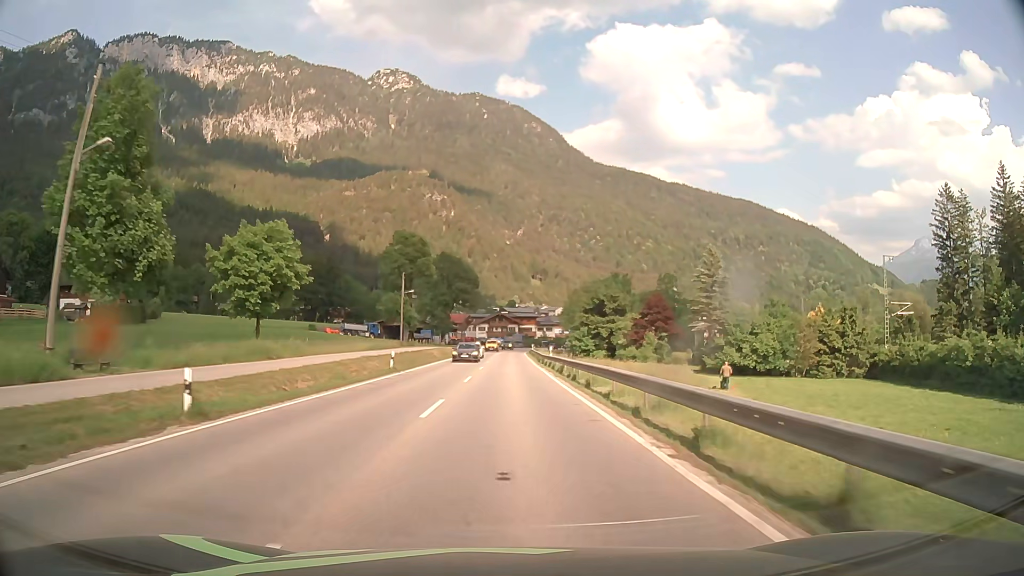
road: primary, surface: asphalt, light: Day
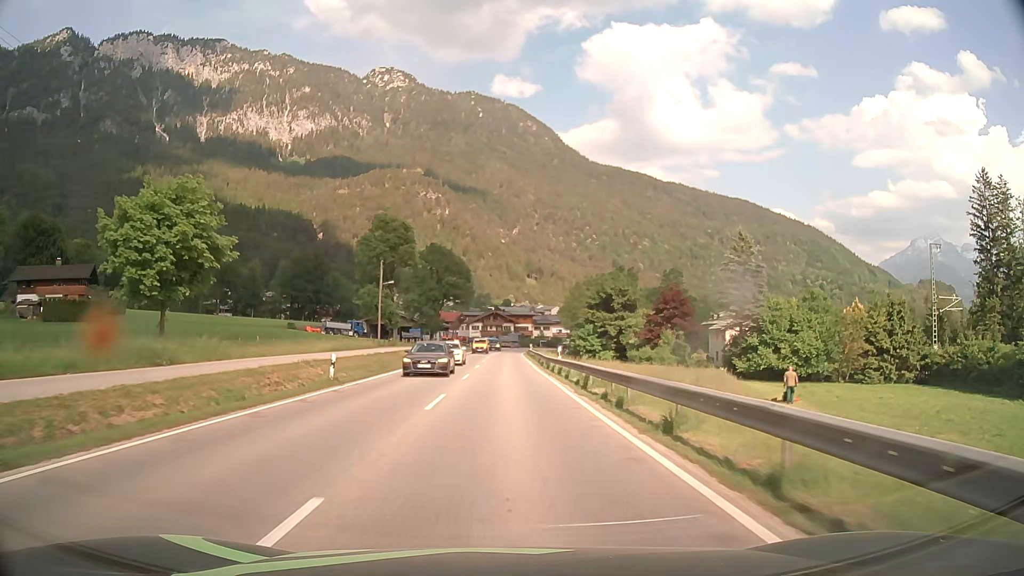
(+0.1, +10.8) m; +1°
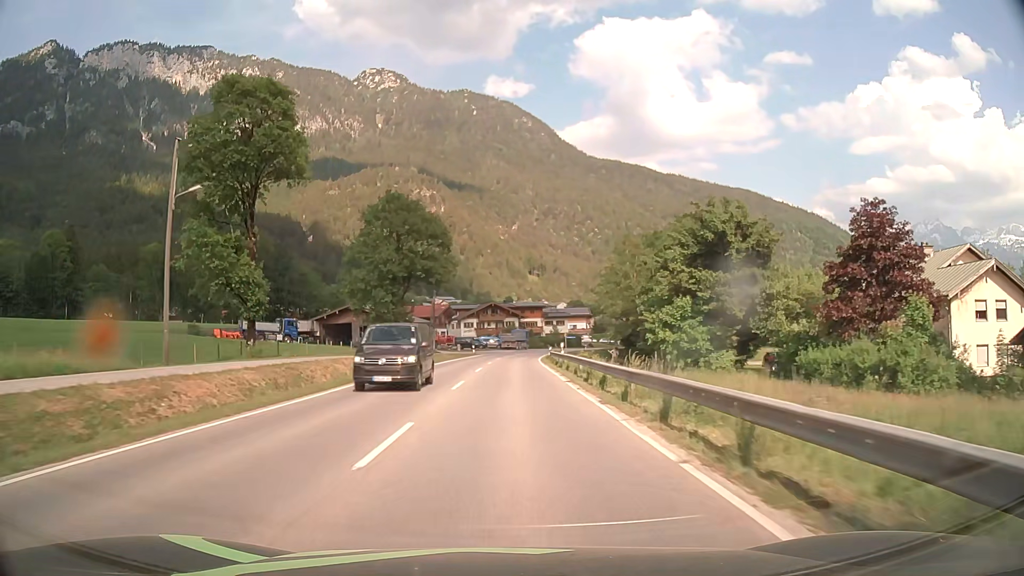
(+0.1, +43.0) m; 0°
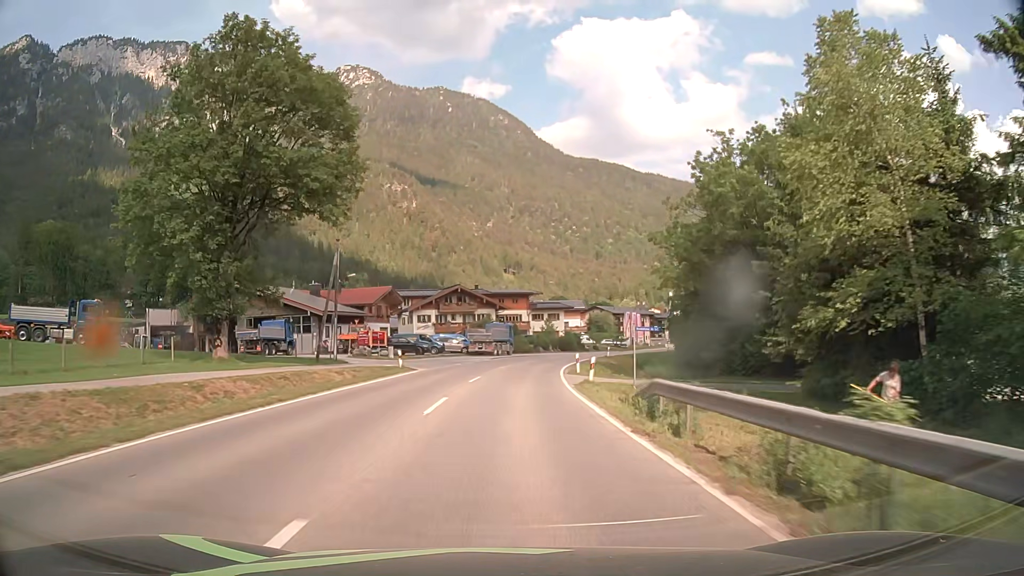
(+0.1, +42.9) m; +2°
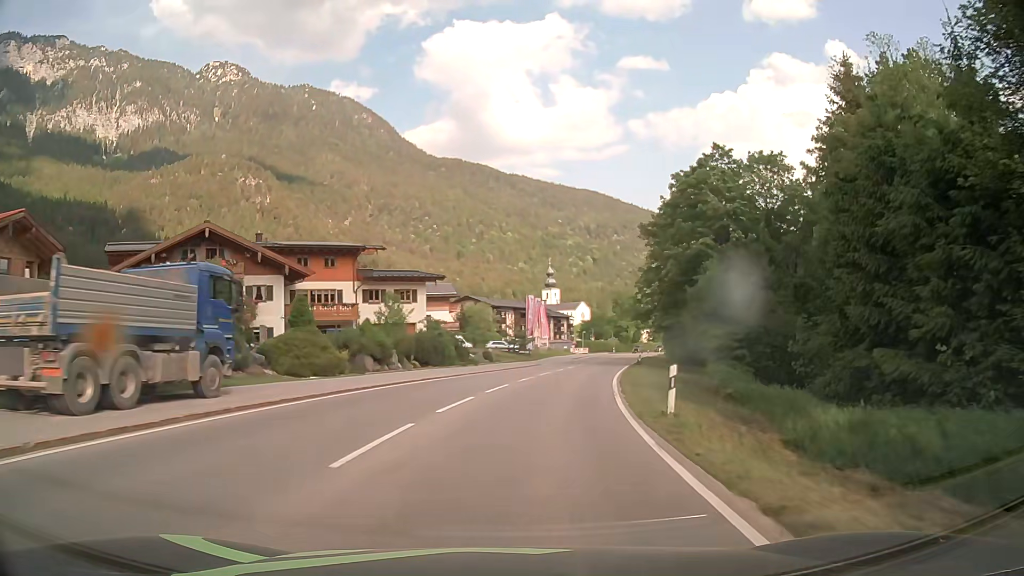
(+3.7, +53.5) m; +11°
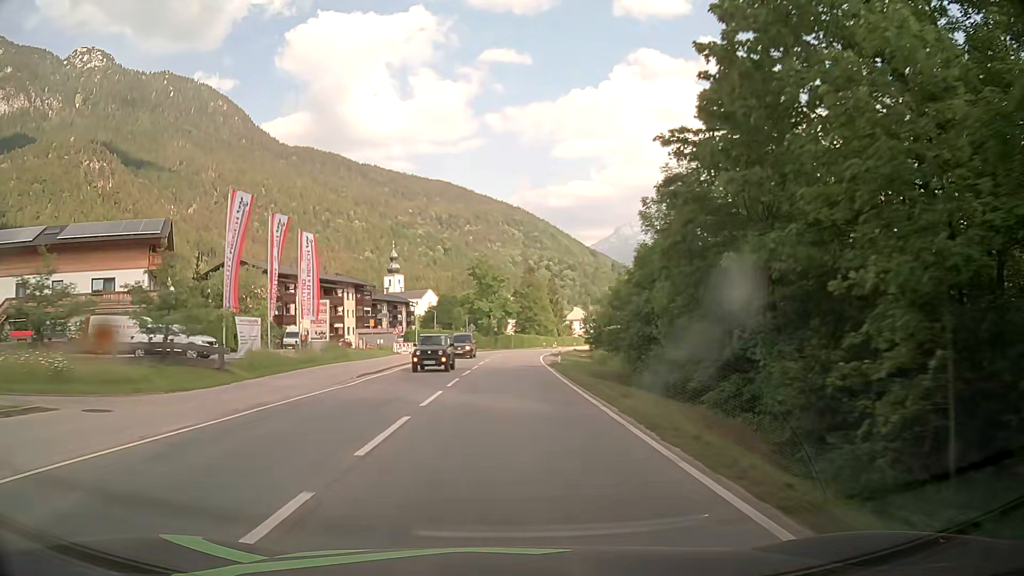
(+7.9, +53.1) m; +13°
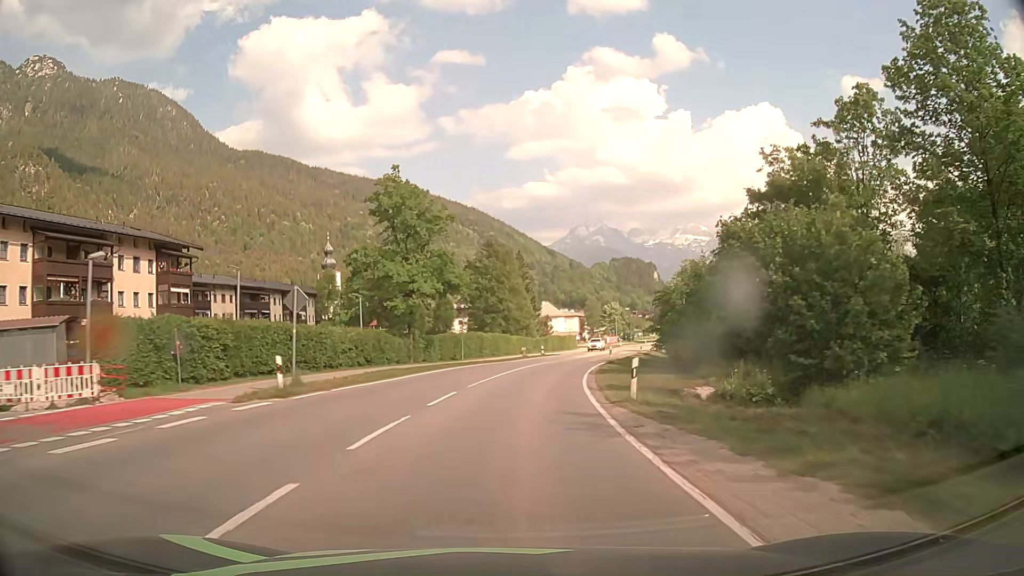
(+1.1, +54.1) m; +4°
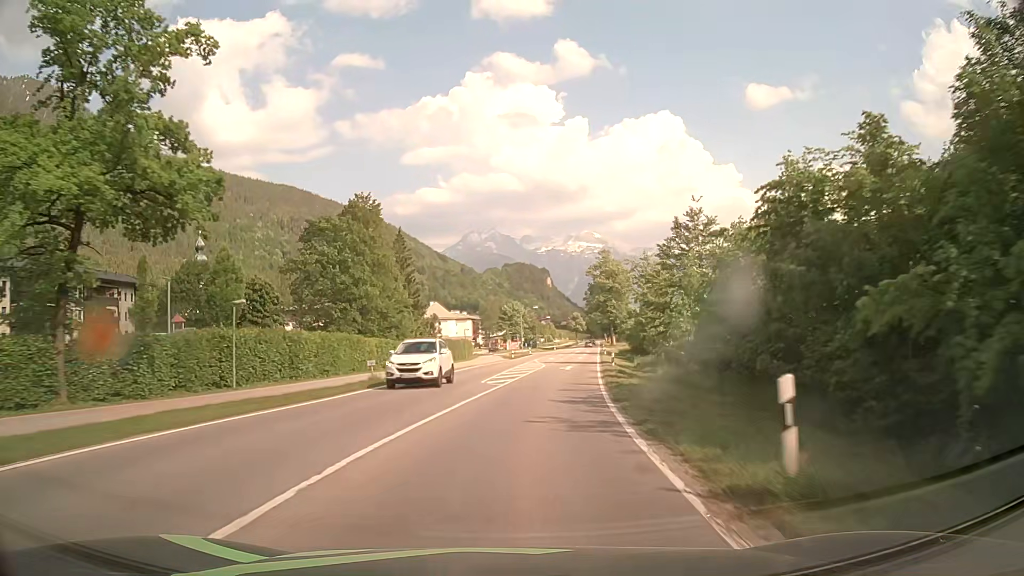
(+2.3, +32.2) m; +9°
(0, +10) (+1, +20) (+2, +30) (+3, +40) (+5, +50) (+7, +60) (+8, +69) (+10, +79) (+11, +89) (+13, +99) m
